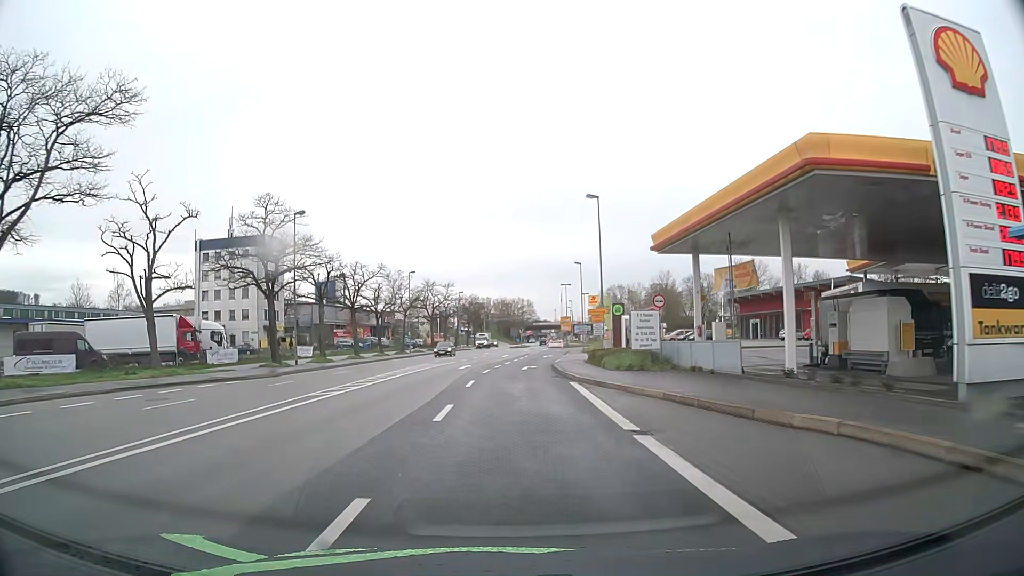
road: primary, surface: asphalt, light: Day
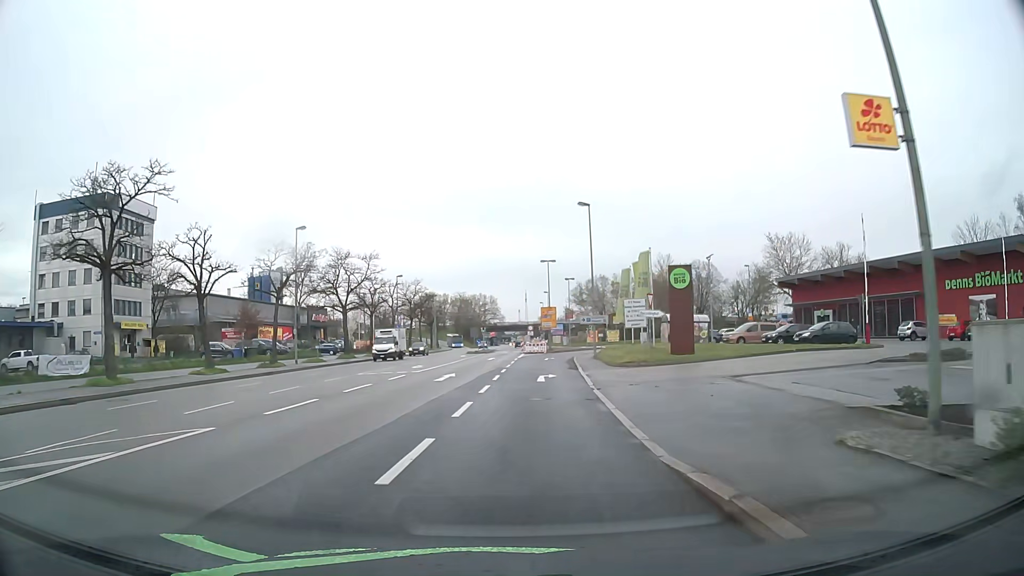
(+0.4, +35.2) m; +3°
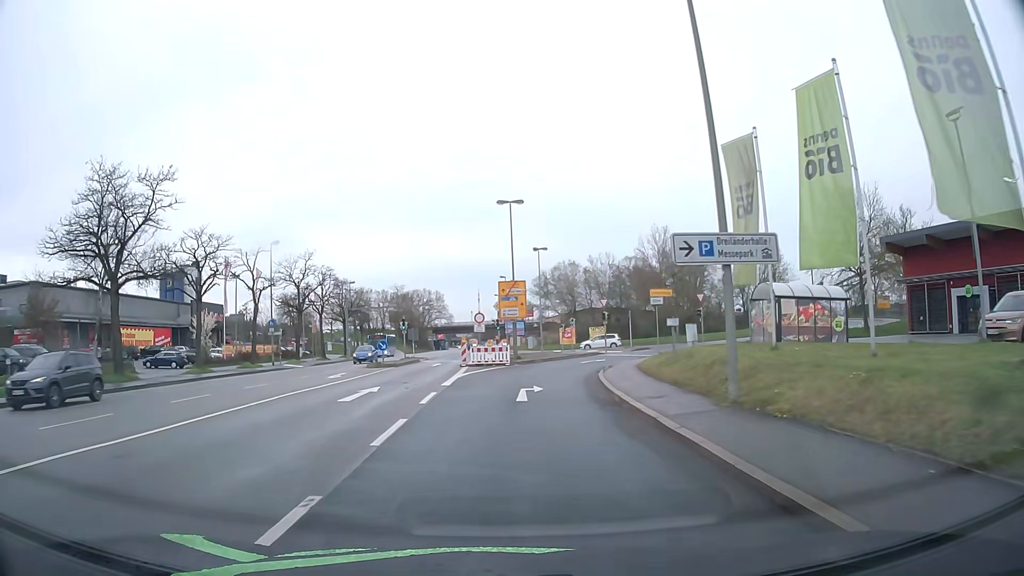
(+1.2, +33.6) m; +4°
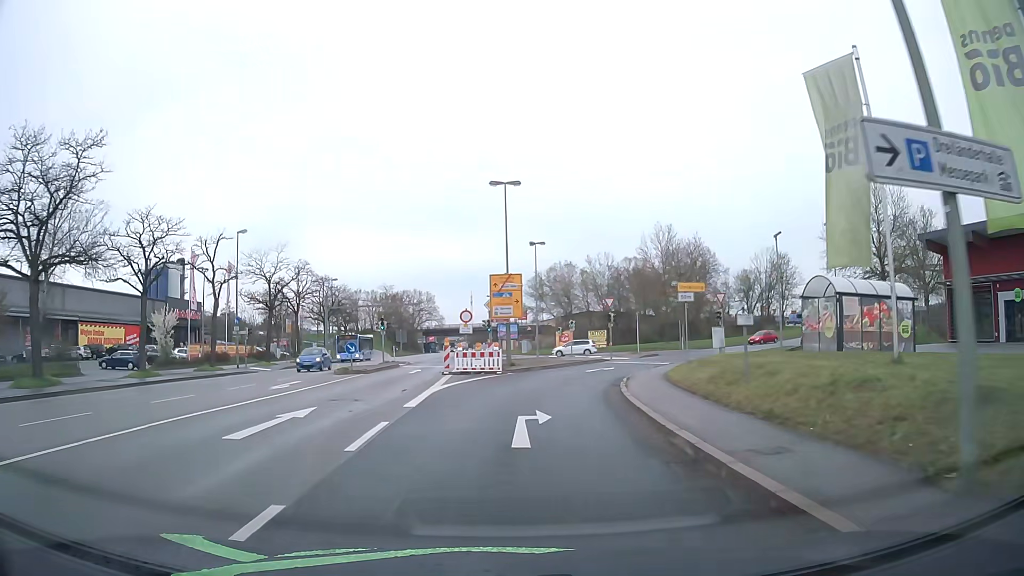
(0.0, +6.2) m; 0°
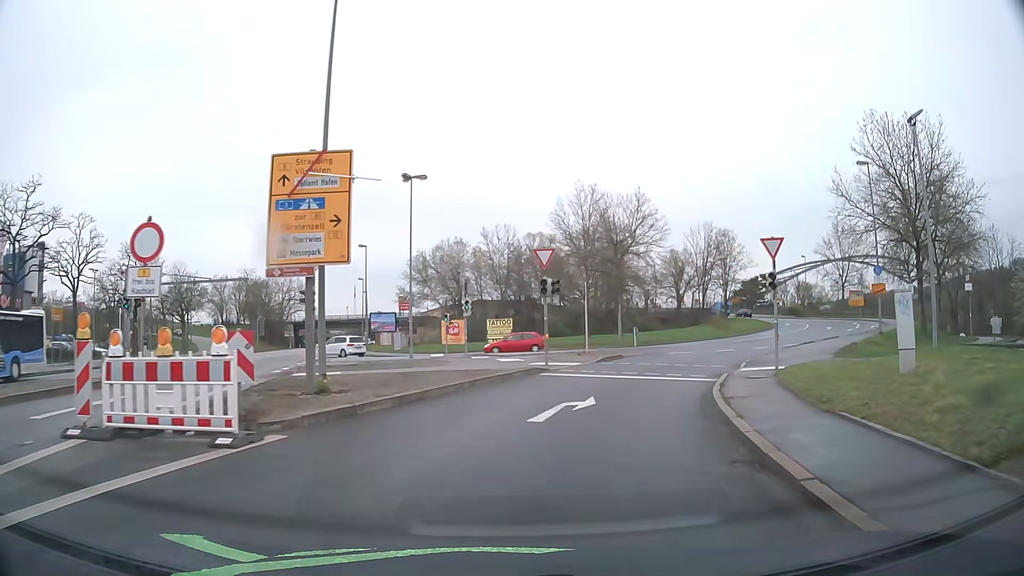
(+1.5, +22.1) m; +10°
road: primary_link
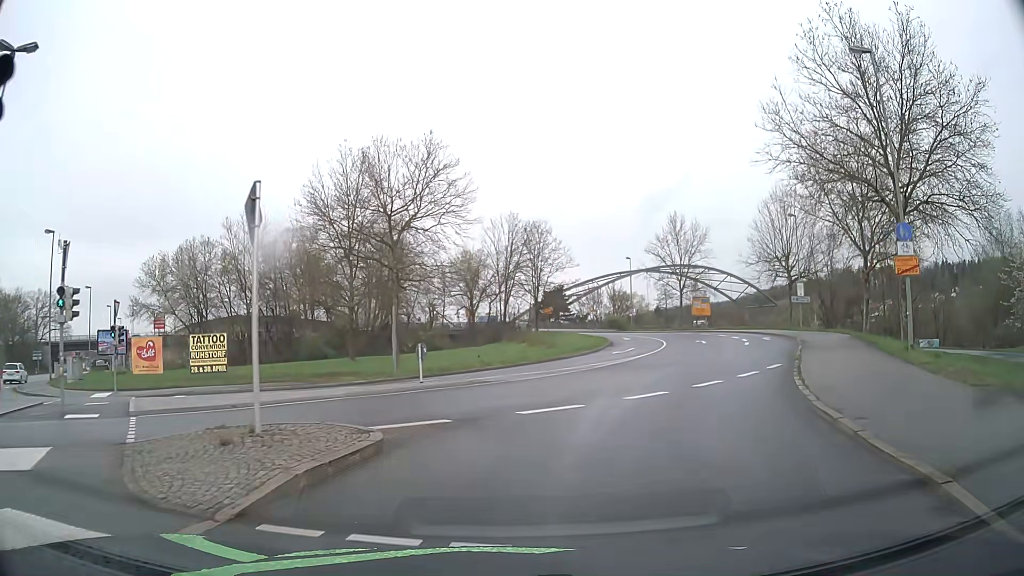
(+3.0, +20.4) m; +19°
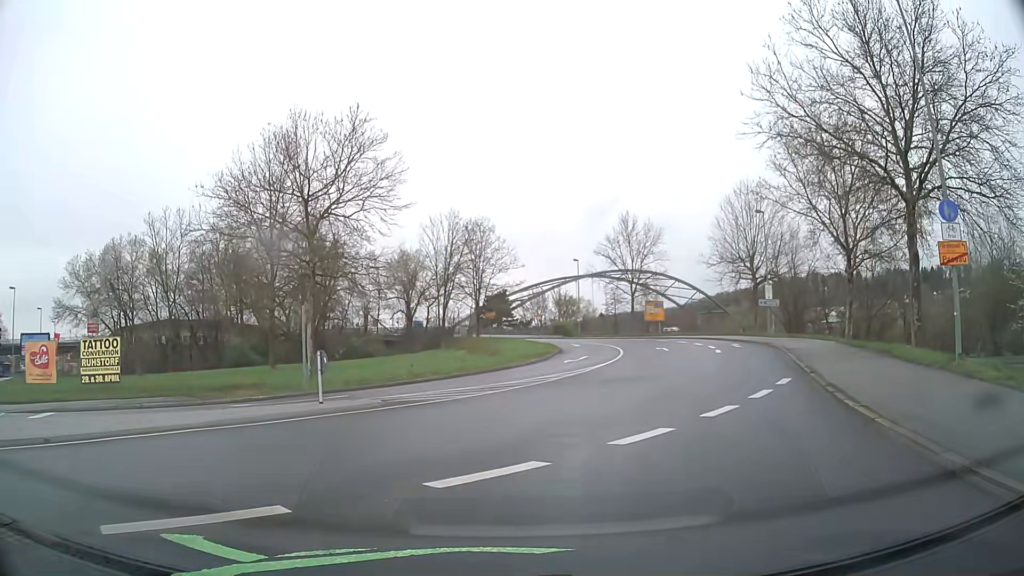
(+0.2, +5.2) m; +4°
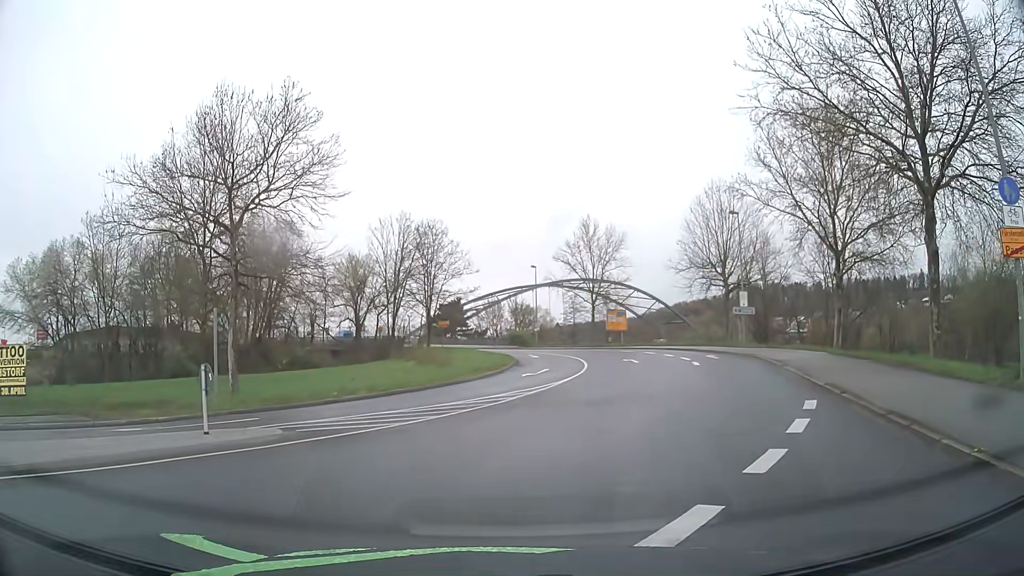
(+0.2, +4.1) m; +4°
(+1, +10) (+3, +20) (+5, +30) (+6, +39) (+7, +49) (+6, +59) (+2, +69) (-2, +78) (-8, +86) (-14, +94) m
